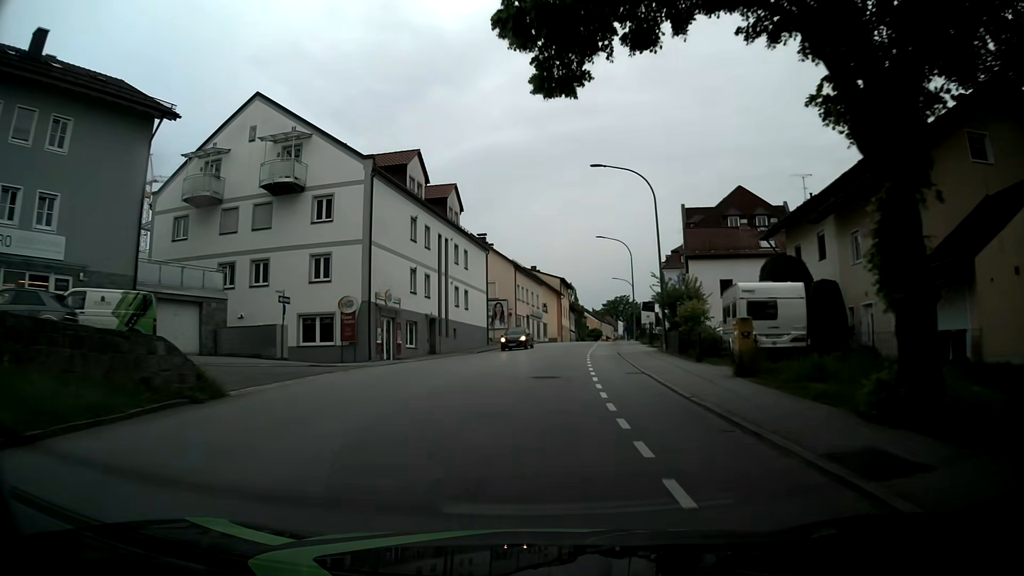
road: tertiary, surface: asphalt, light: Day
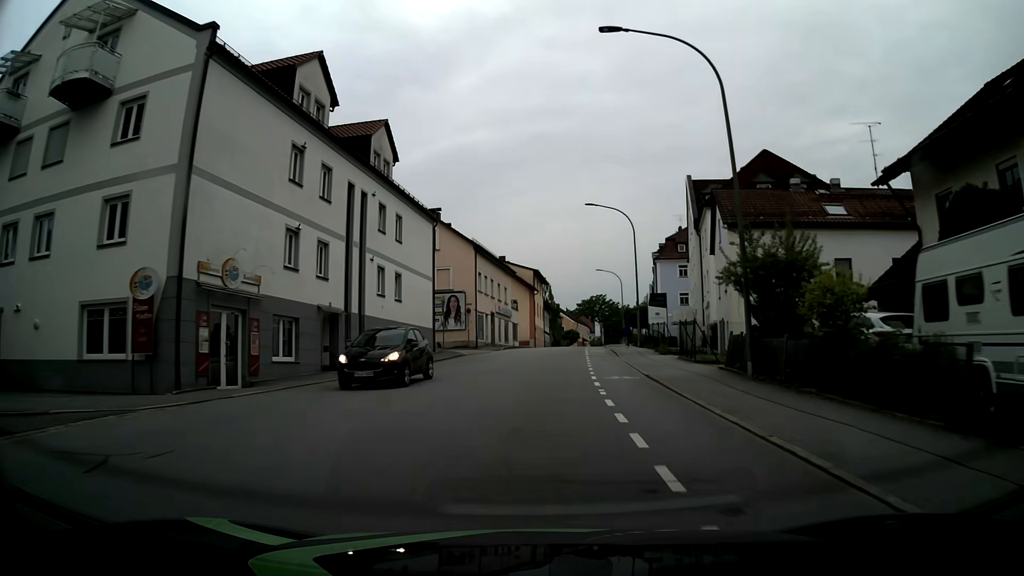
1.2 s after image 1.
(+0.5, +15.5) m; +3°
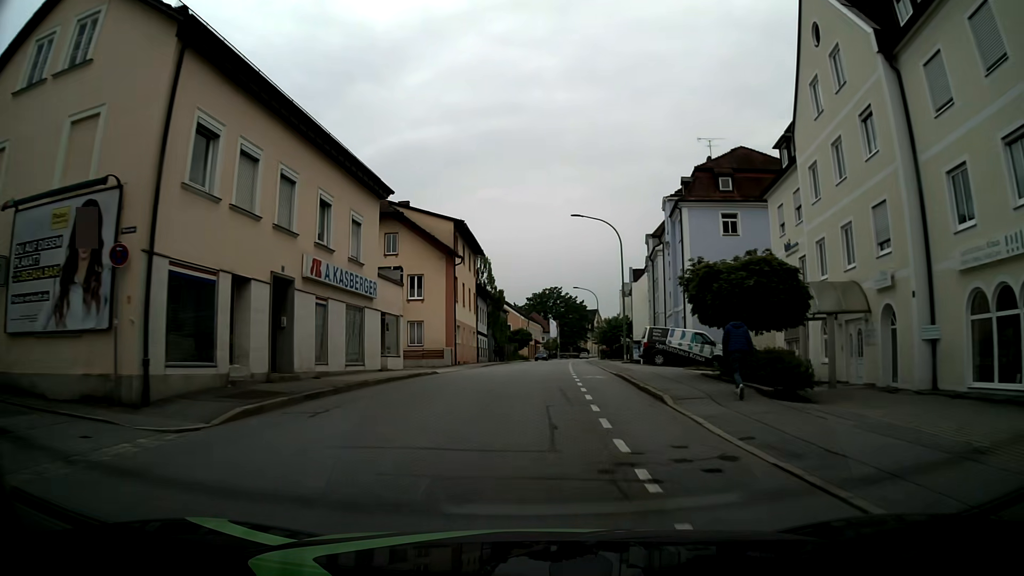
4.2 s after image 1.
(+1.9, +37.2) m; +5°
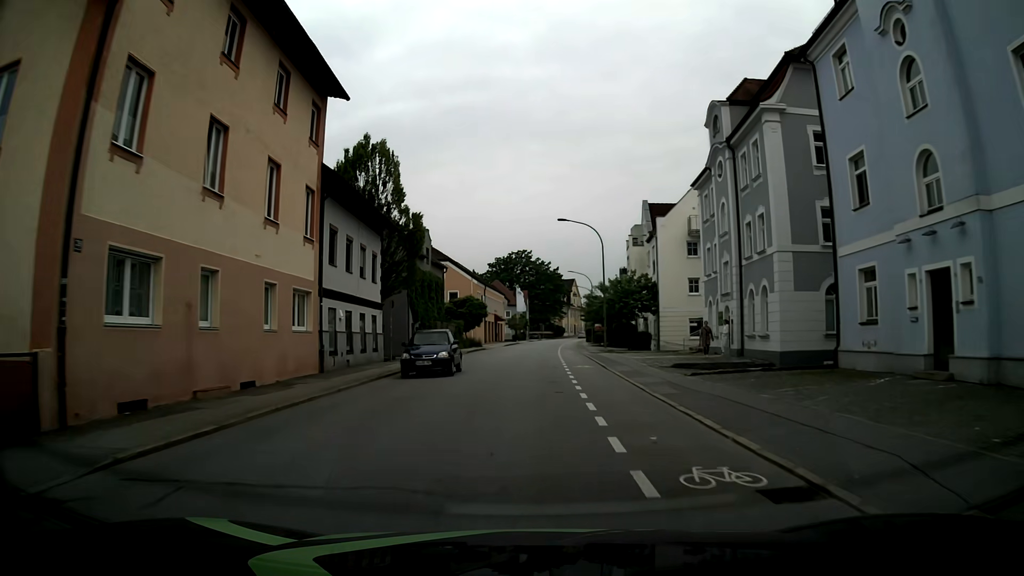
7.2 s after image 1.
(+0.9, +36.7) m; +2°
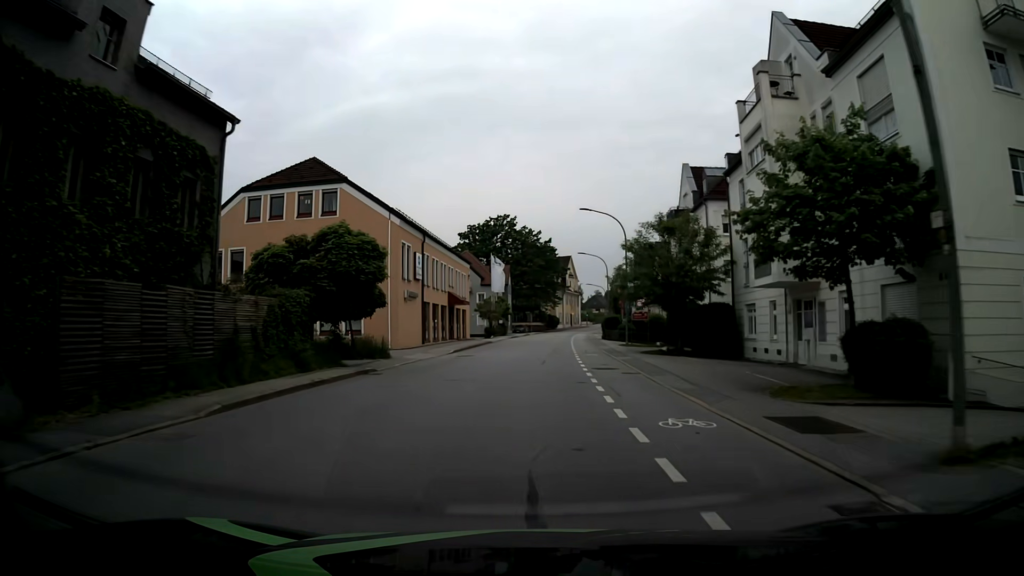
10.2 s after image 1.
(+0.4, +37.9) m; +2°
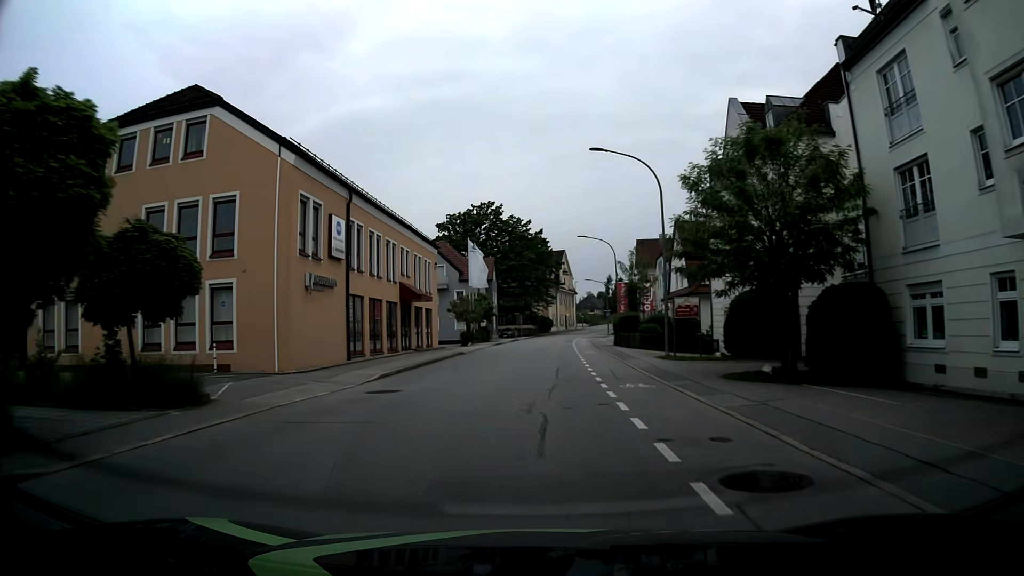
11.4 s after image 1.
(0.0, +15.3) m; 0°
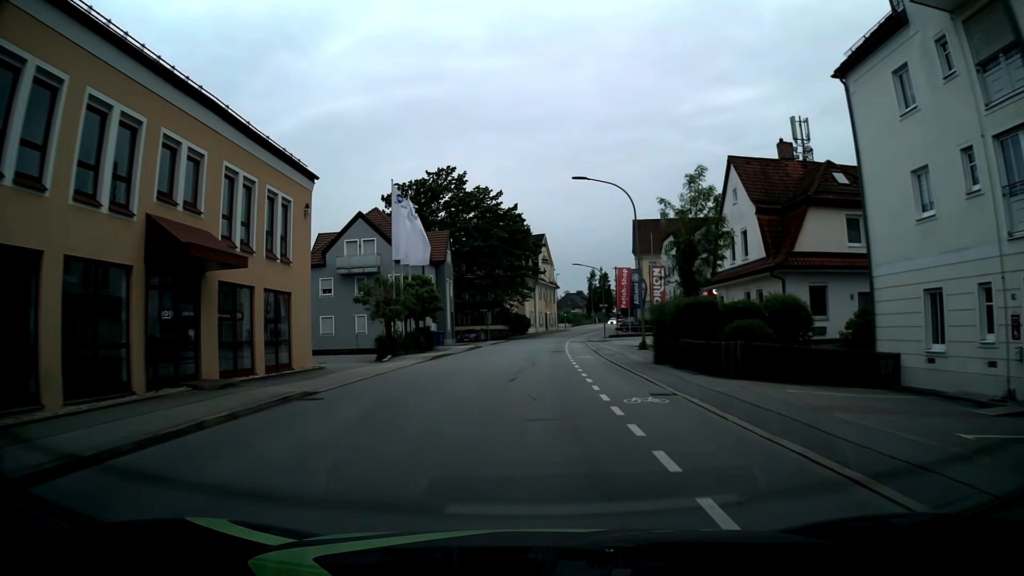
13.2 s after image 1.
(+0.4, +22.9) m; +2°
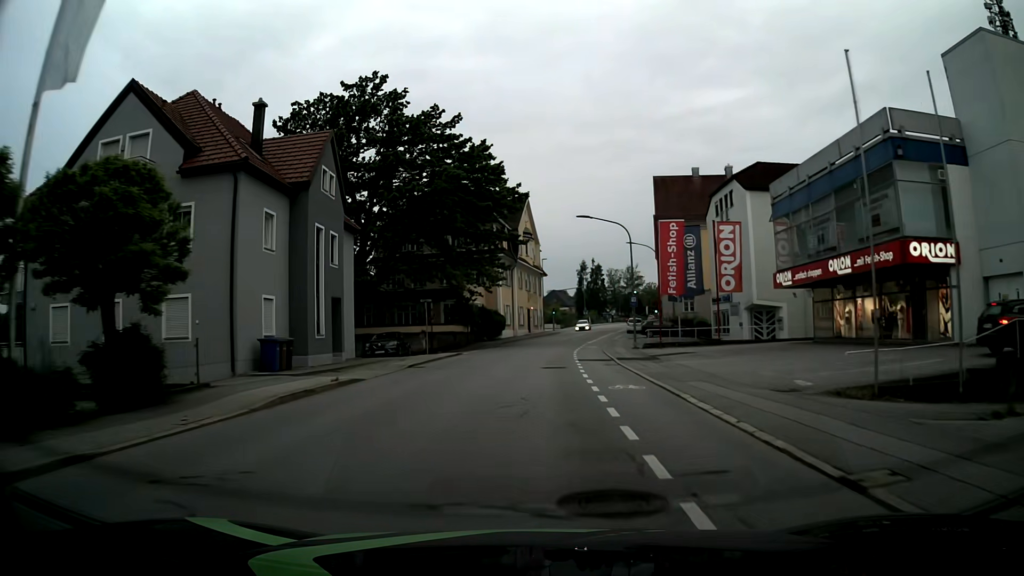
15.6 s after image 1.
(+0.2, +30.6) m; +1°
(0, +10) (0, +20) (+1, +30) (+2, +40) (+3, +50) (+4, +60) (+6, +70) (+8, +79) (+10, +89) (+12, +99) m
